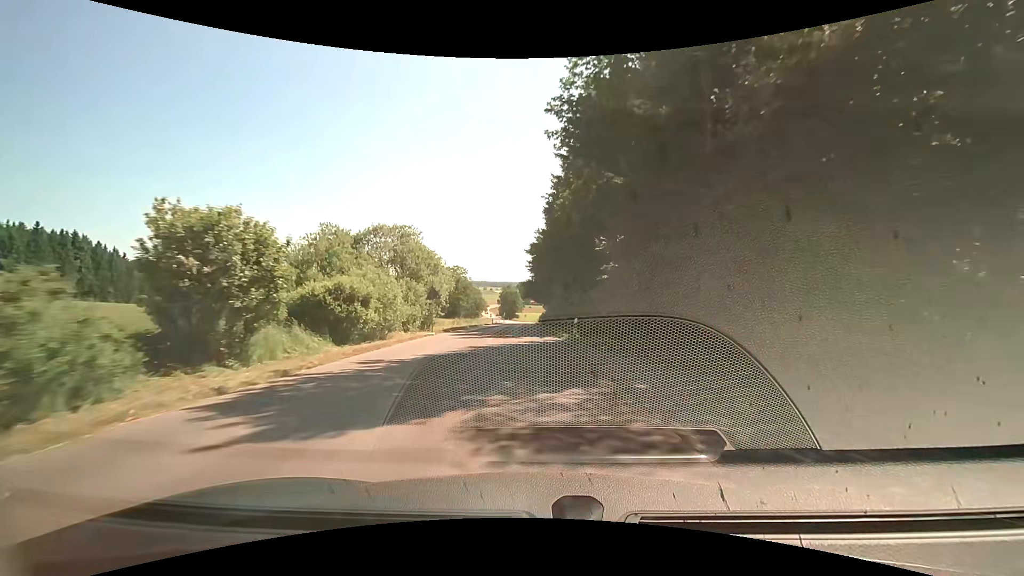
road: tertiary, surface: asphalt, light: Day
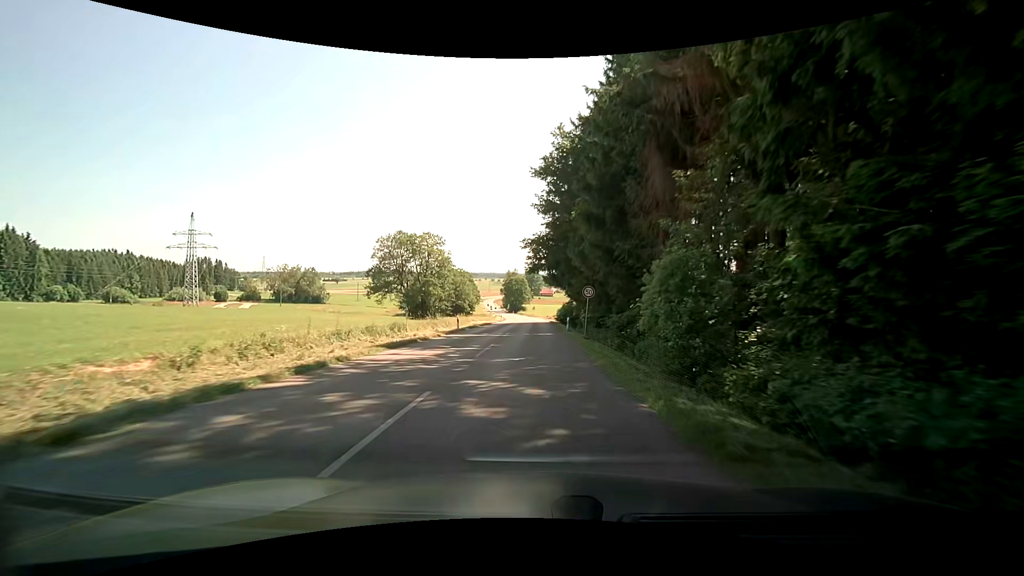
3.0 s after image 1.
(-0.9, +43.6) m; -1°
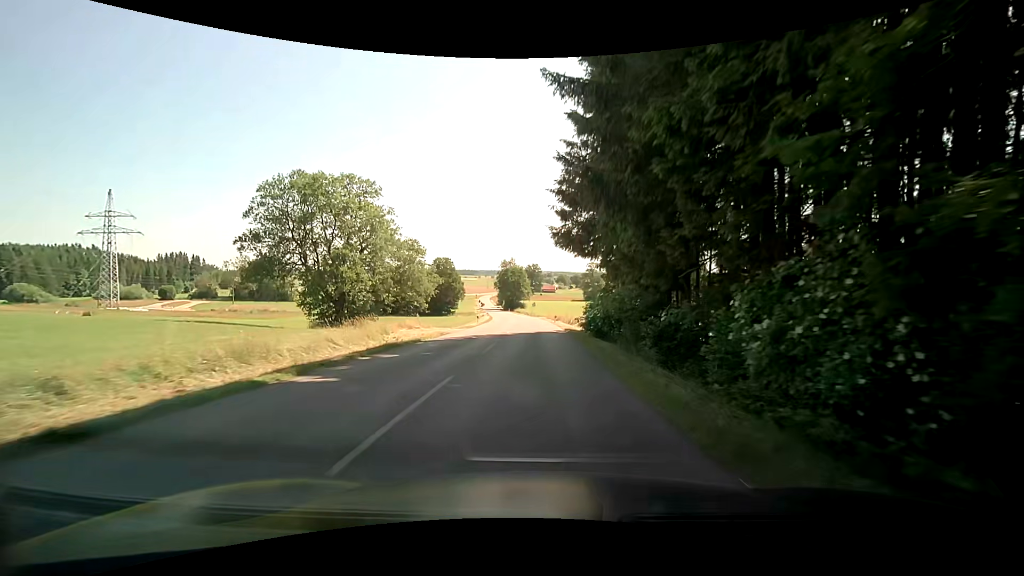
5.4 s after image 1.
(+0.2, +34.3) m; 0°
(0, +10) (0, +20) (0, +30) (0, +40) (0, +50) (0, +60) (-1, +70) (-2, +80) (-2, +90) (-4, +100) m
